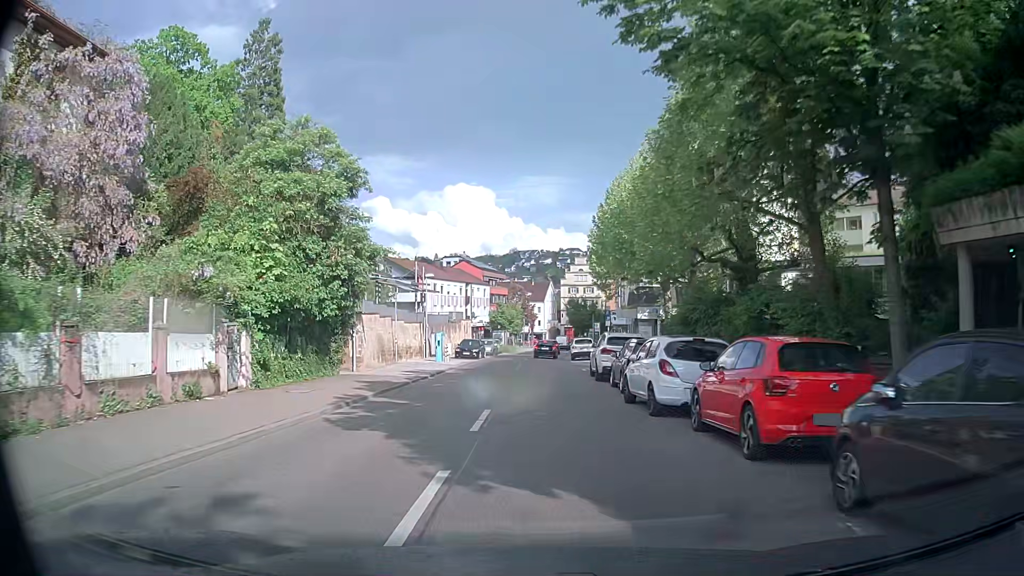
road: secondary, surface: asphalt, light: Day
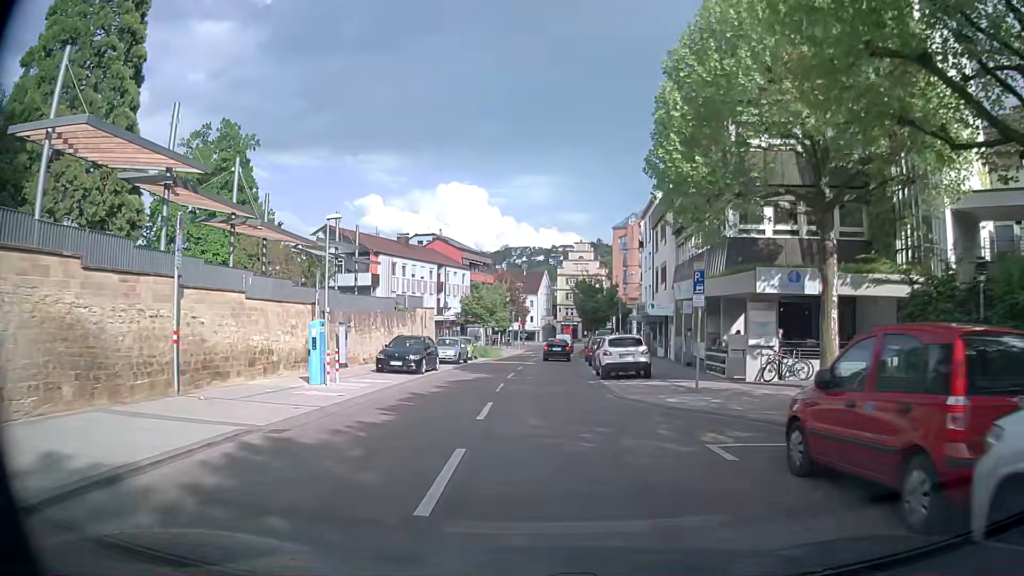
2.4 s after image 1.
(+0.3, +23.3) m; +2°
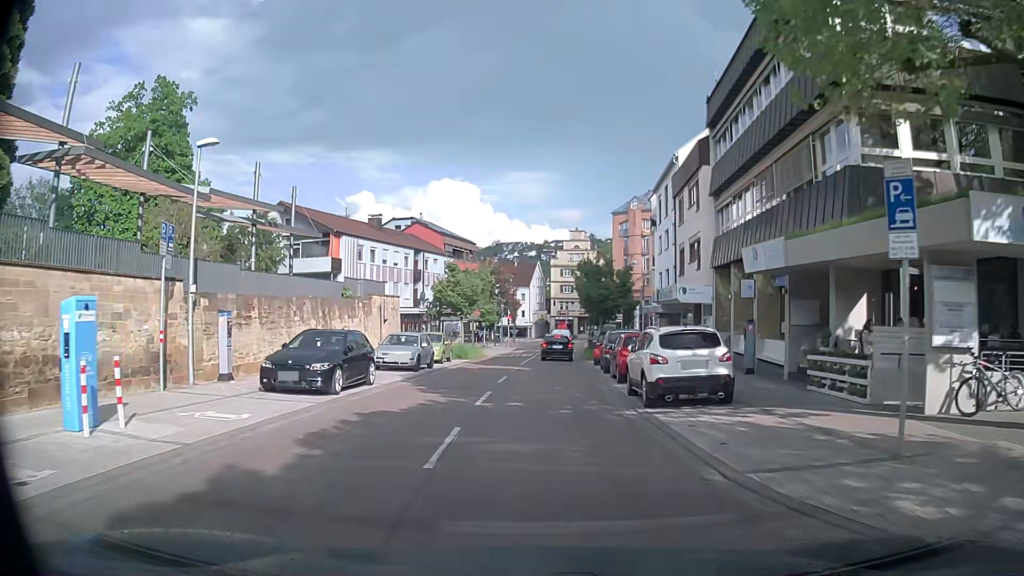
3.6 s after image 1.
(+0.1, +10.6) m; +1°
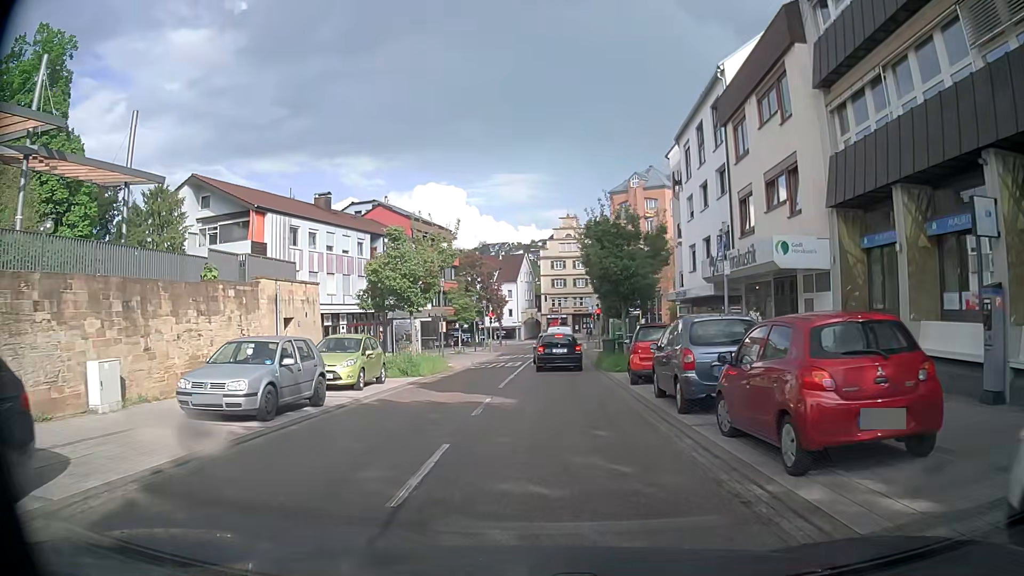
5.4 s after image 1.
(+0.2, +13.7) m; +1°
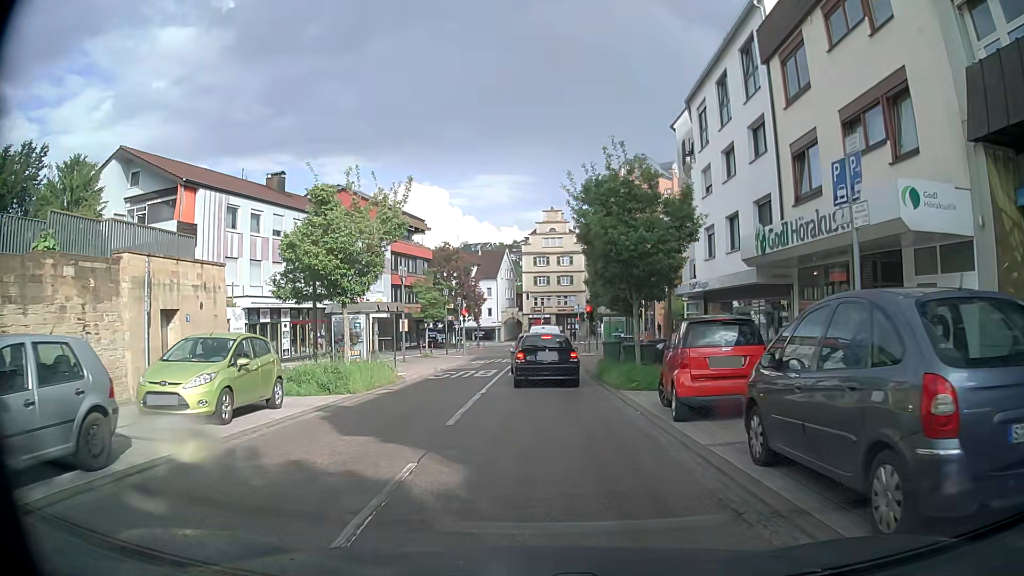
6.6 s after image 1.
(+0.1, +7.1) m; +1°
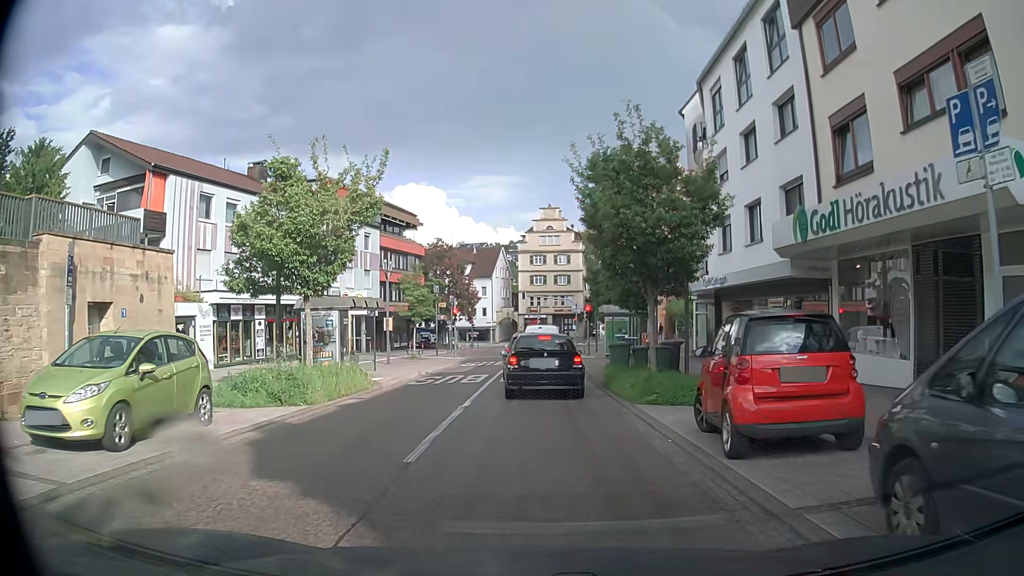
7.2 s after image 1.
(0.0, +2.9) m; +2°
